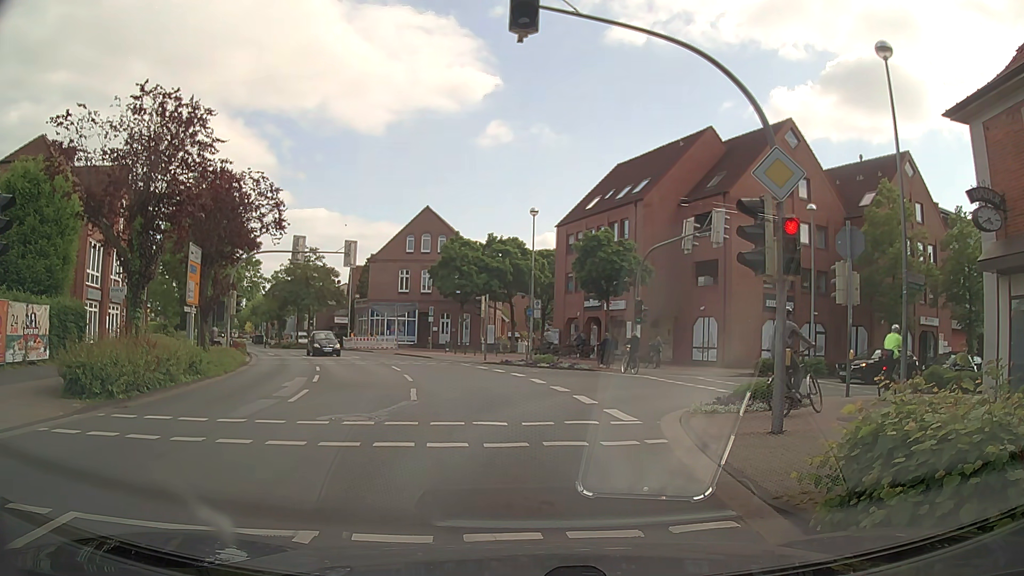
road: tertiary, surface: asphalt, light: Day
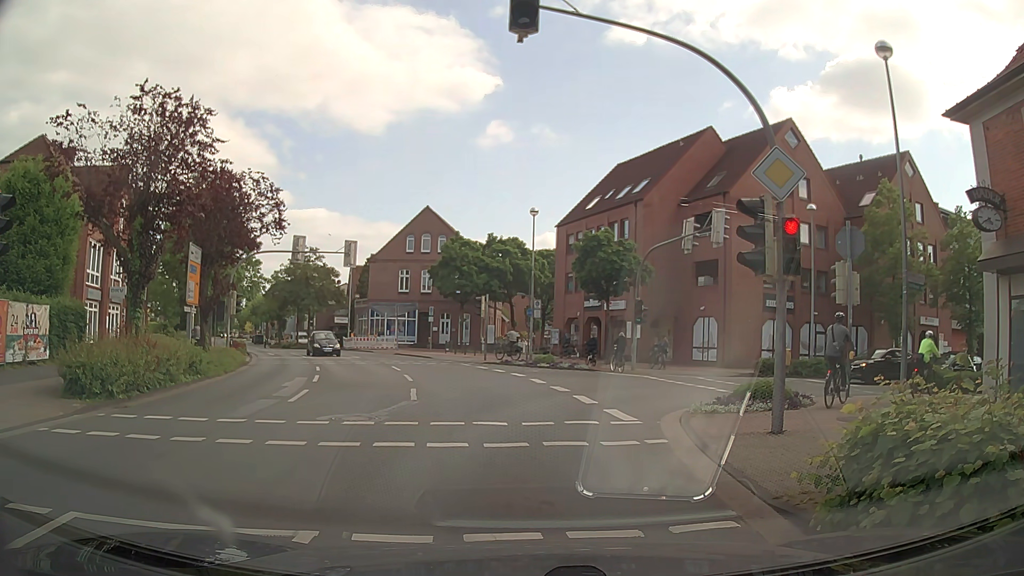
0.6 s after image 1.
(0.0, 0.0) m; 0°
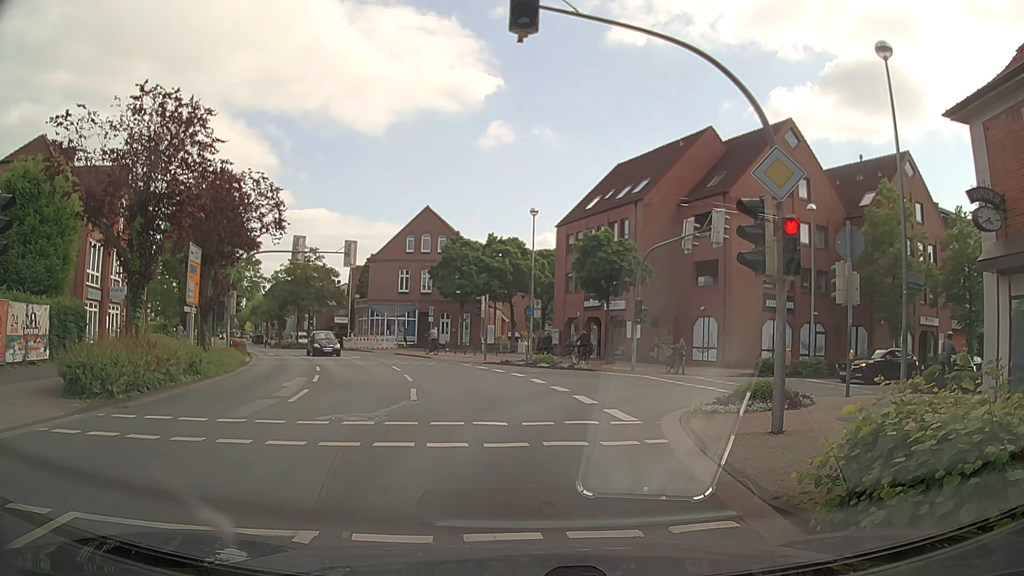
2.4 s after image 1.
(0.0, 0.0) m; 0°
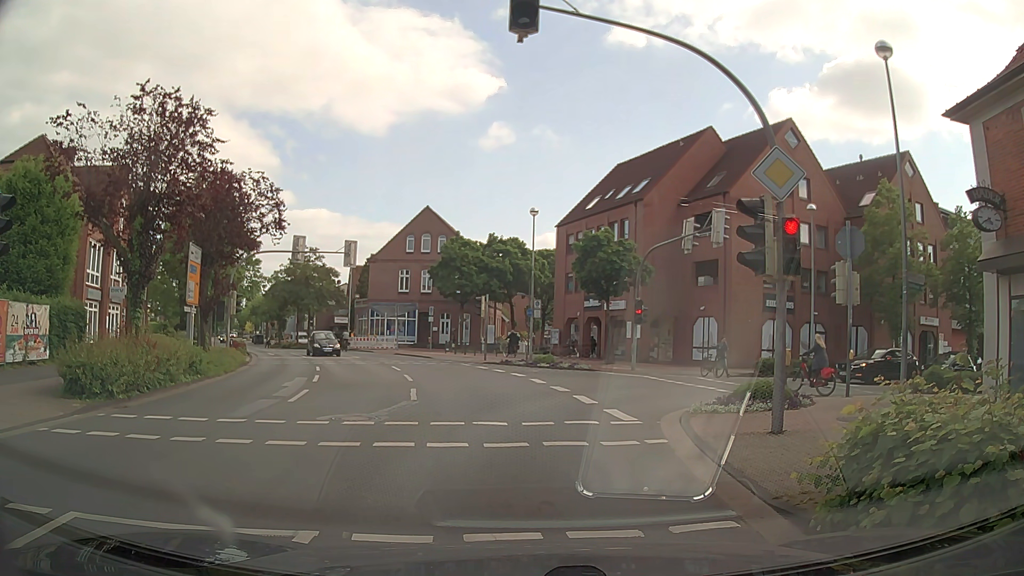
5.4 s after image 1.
(0.0, 0.0) m; 0°
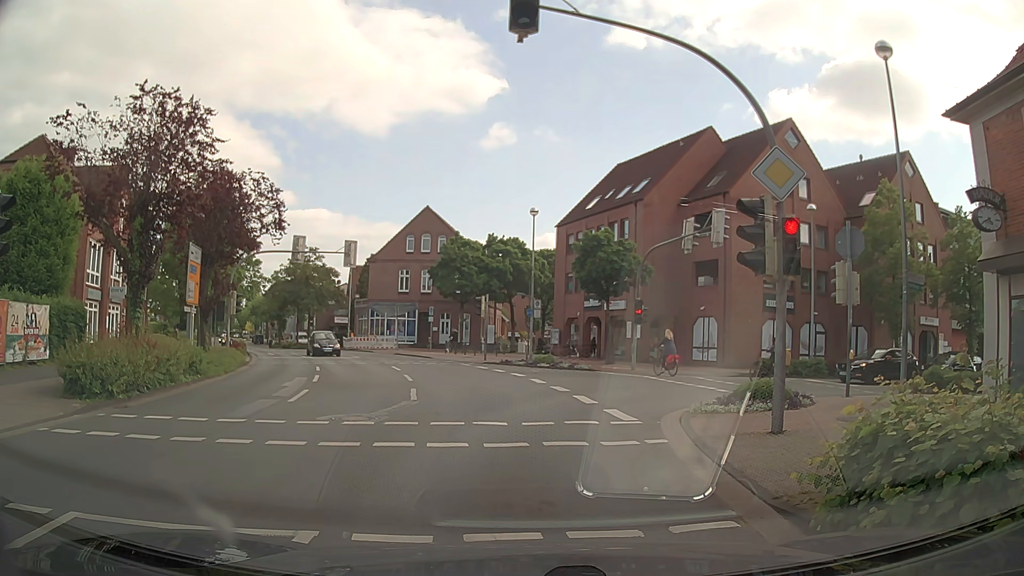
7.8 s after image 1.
(0.0, 0.0) m; 0°
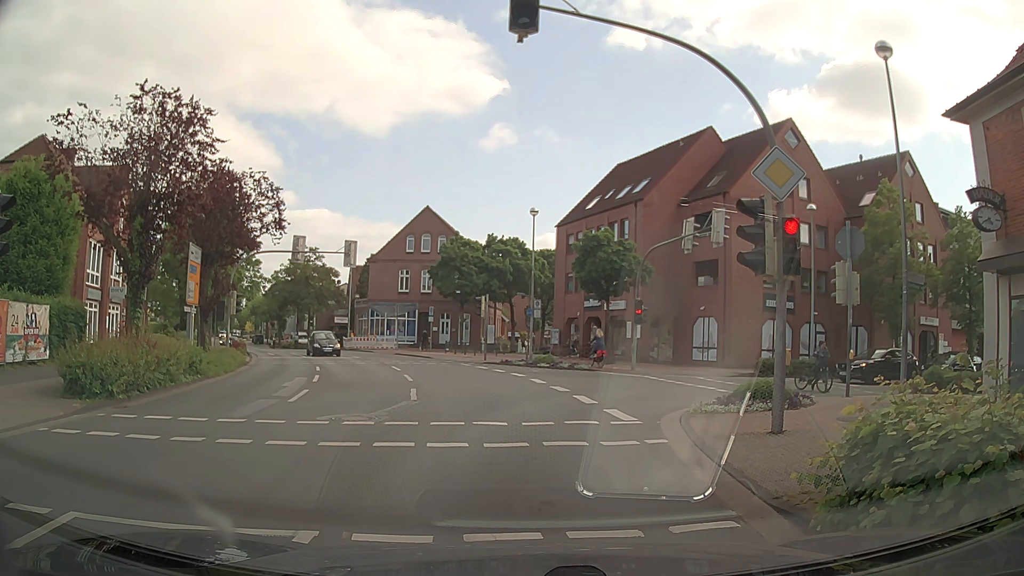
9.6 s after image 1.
(0.0, 0.0) m; 0°
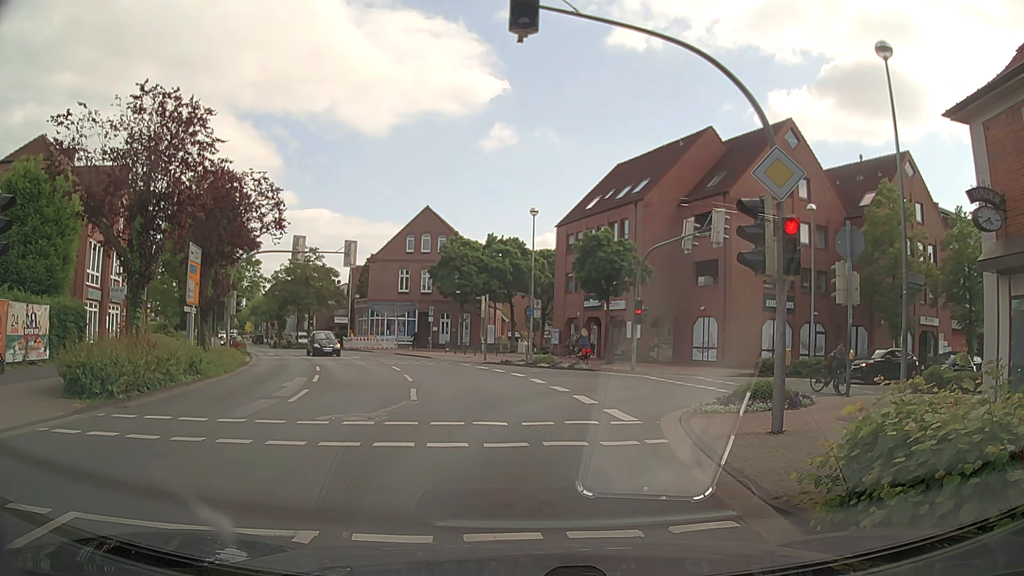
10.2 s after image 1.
(0.0, 0.0) m; 0°
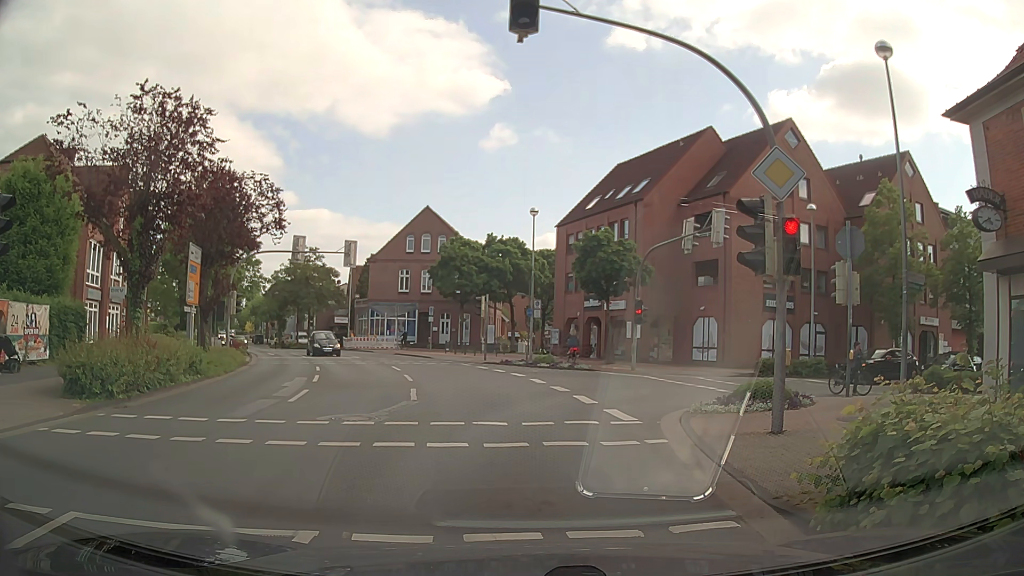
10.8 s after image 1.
(0.0, 0.0) m; 0°
(0, +10) (+3, +19) (+12, +24) (+22, +27) (+31, +30) (+40, +34) (+49, +39) (+58, +43) (+67, +47) (+76, +52) m
